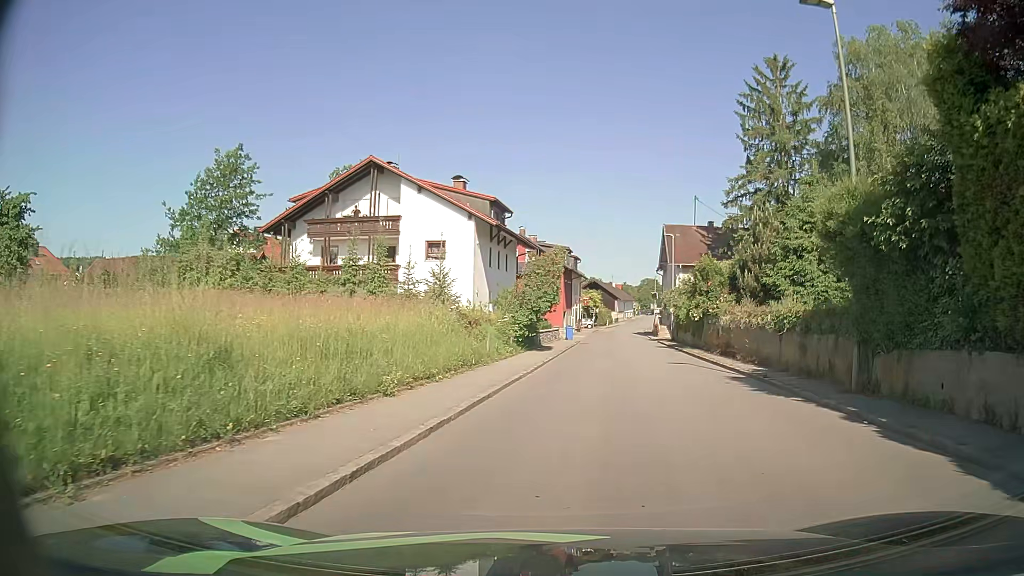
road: secondary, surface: asphalt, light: Day
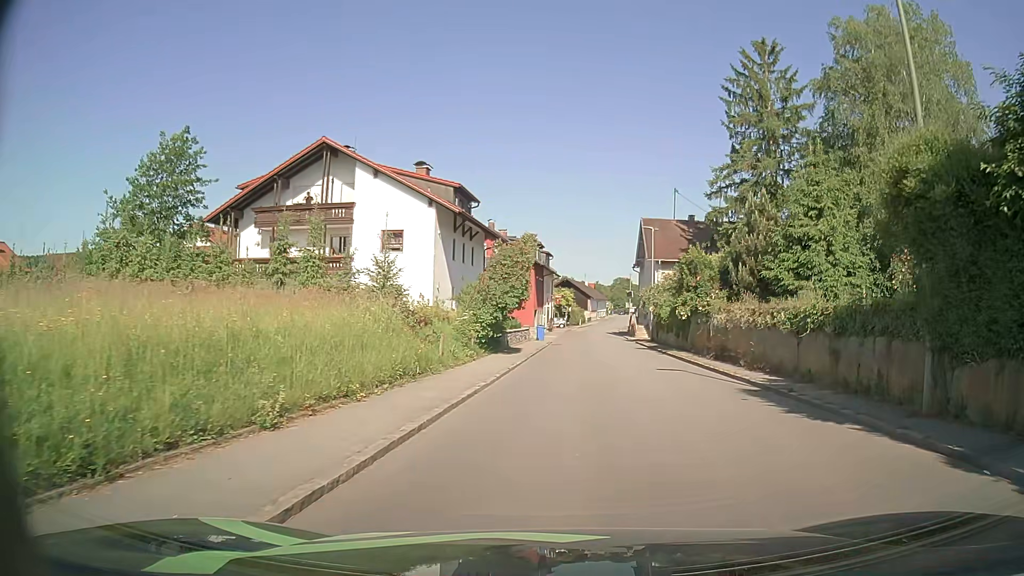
(+0.1, +3.9) m; +2°
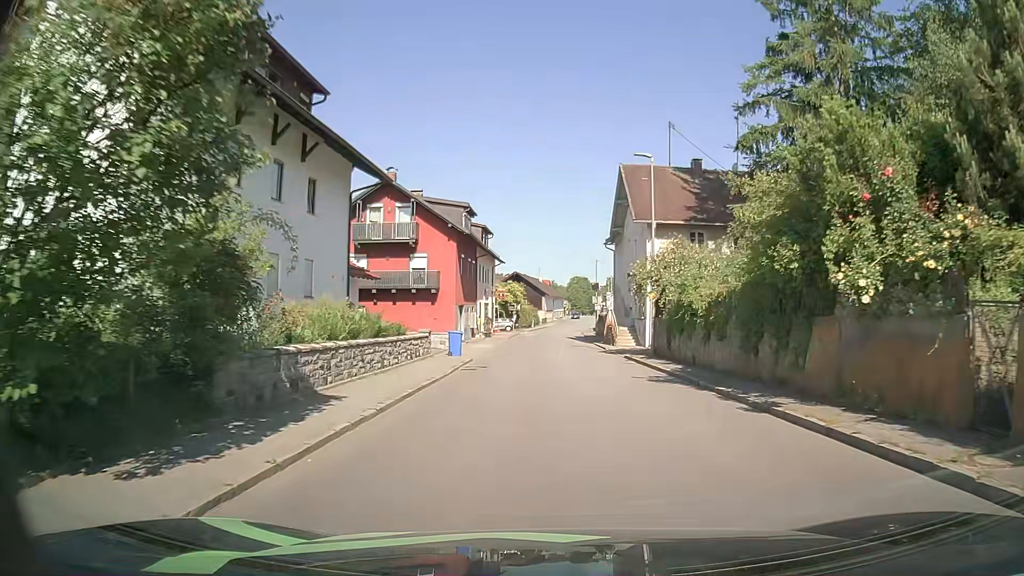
(+1.4, +22.2) m; +3°
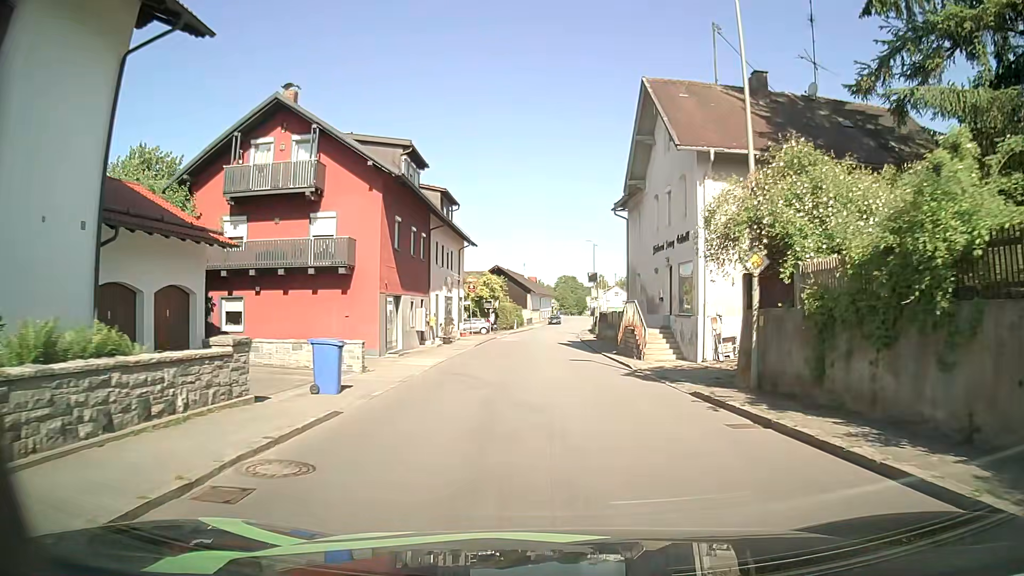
(+0.2, +15.5) m; +2°
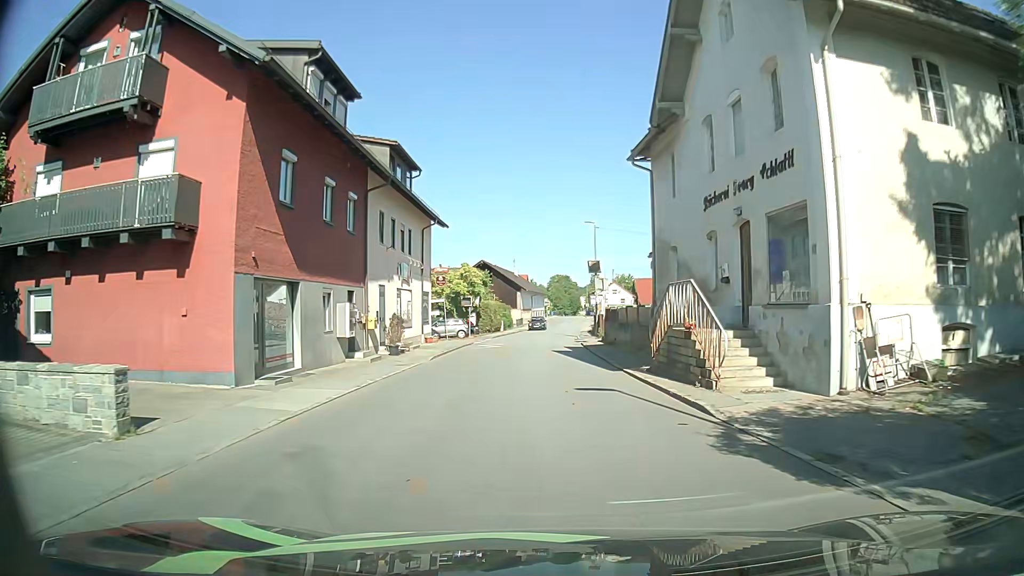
(-0.1, +11.1) m; 0°
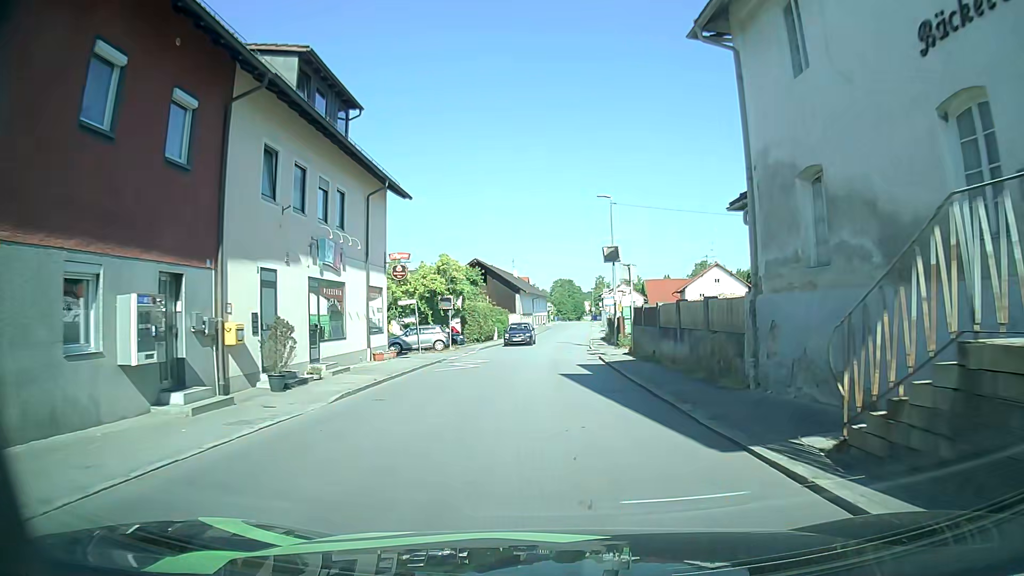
(0.0, +11.6) m; 0°
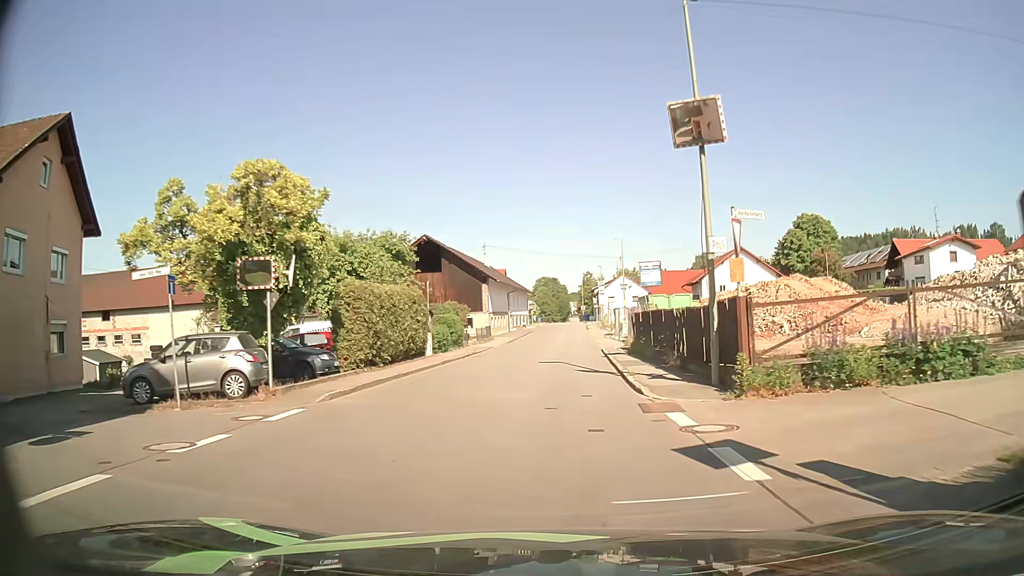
(+0.2, +24.4) m; +2°
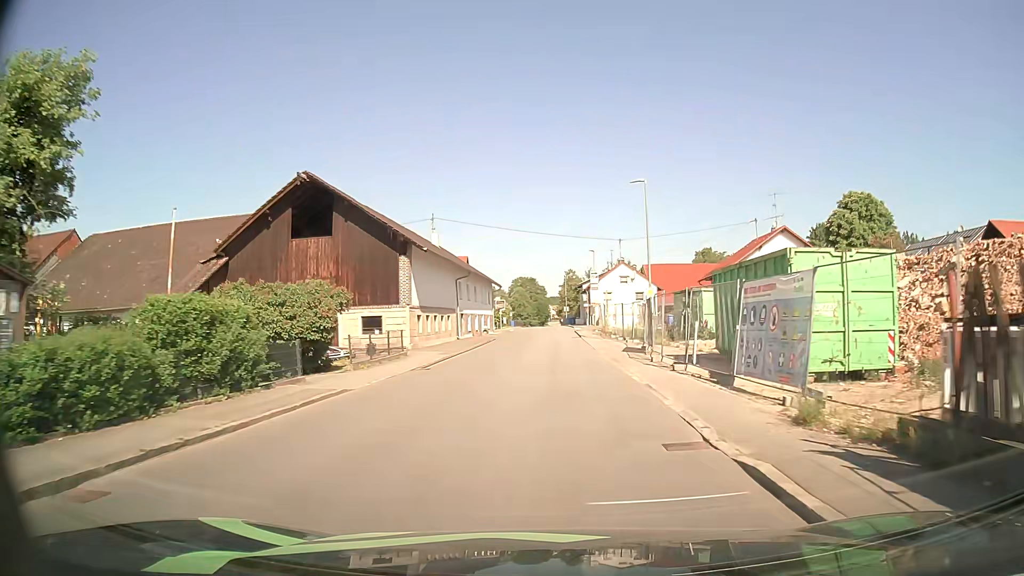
(+0.3, +25.8) m; +1°
